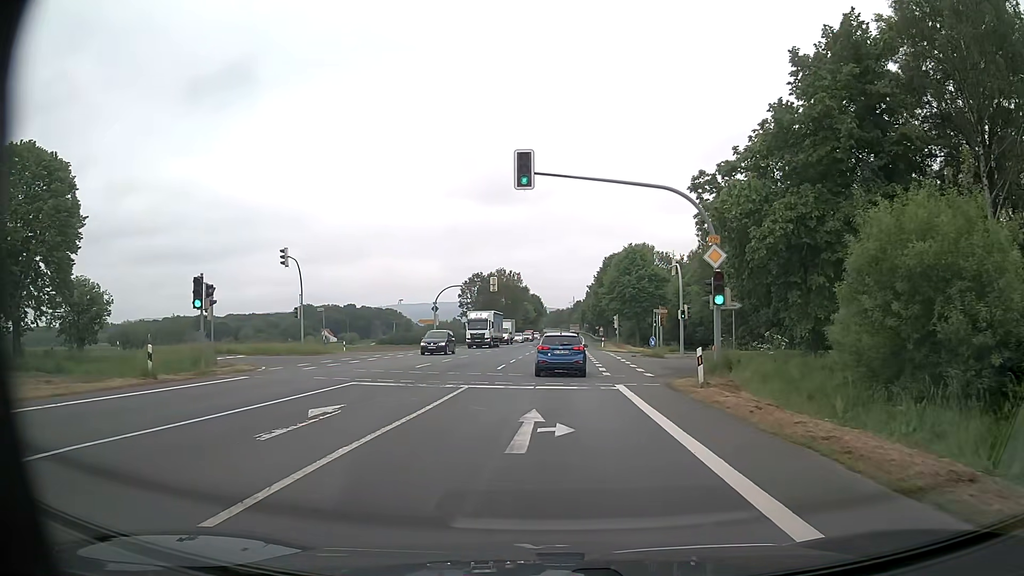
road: primary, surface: asphalt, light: Day
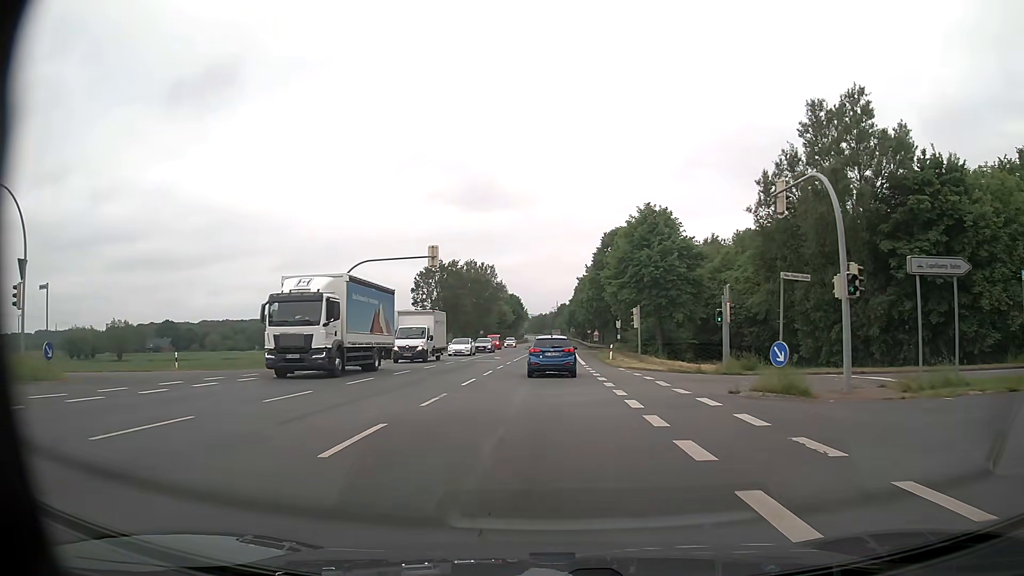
(+0.2, +26.2) m; +1°
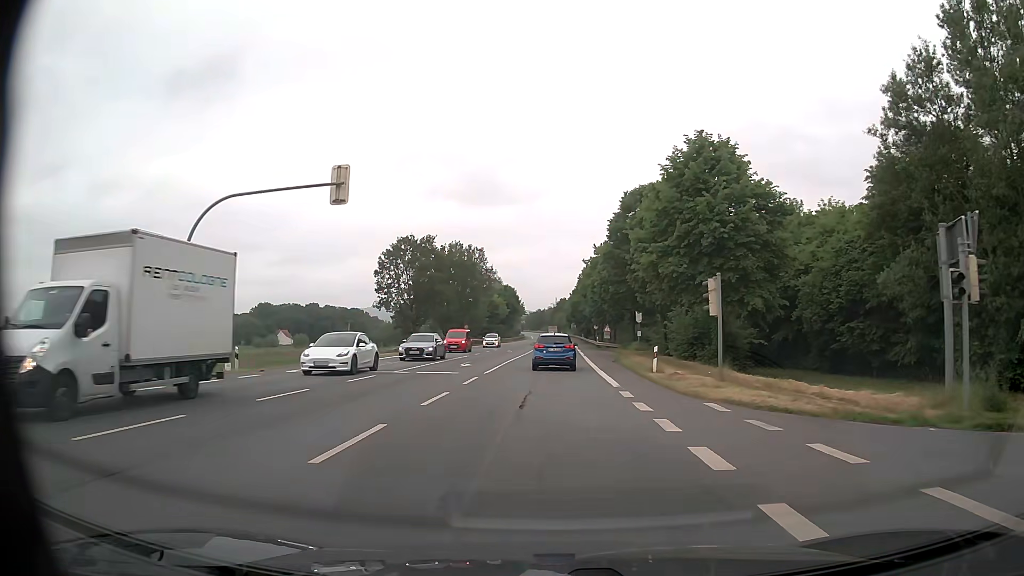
(-0.1, +18.7) m; 0°
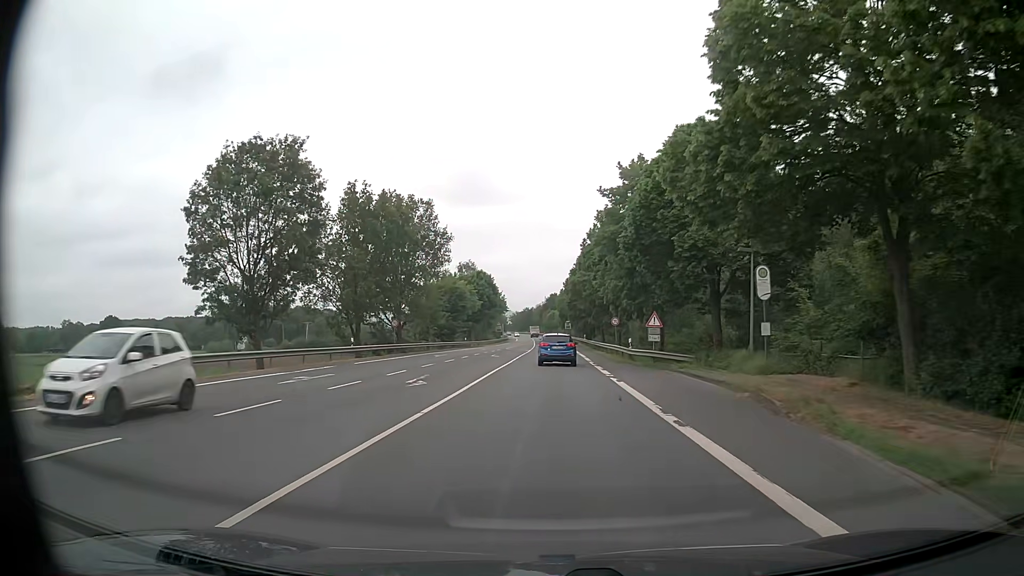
(+0.1, +37.3) m; 0°
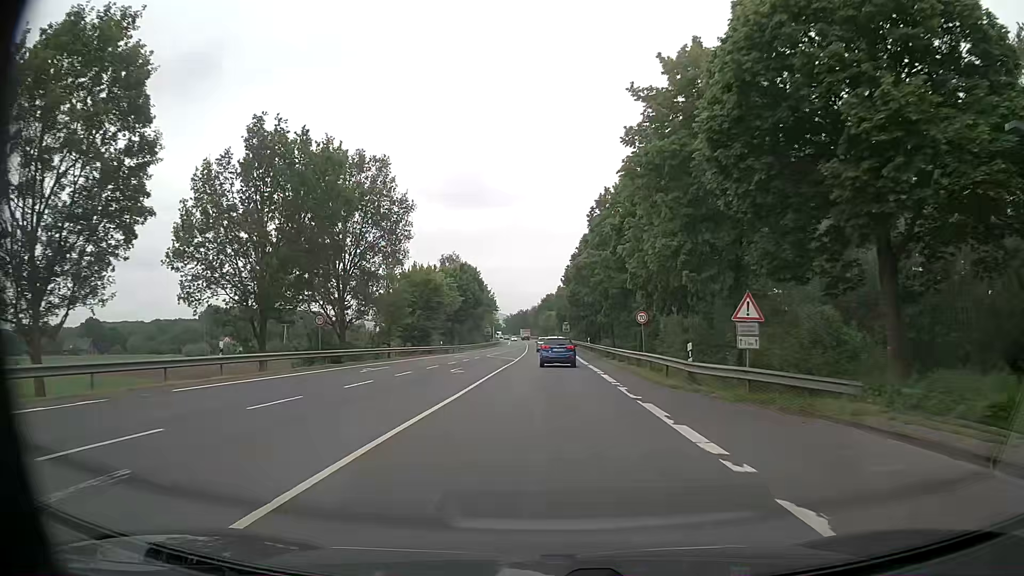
(+0.1, +17.0) m; 0°
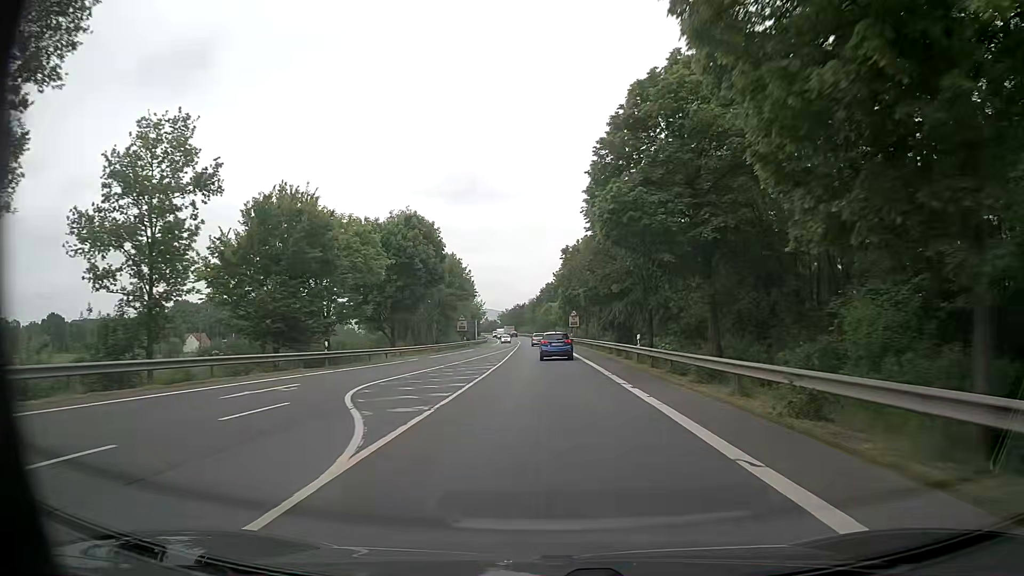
(+0.4, +37.6) m; +1°
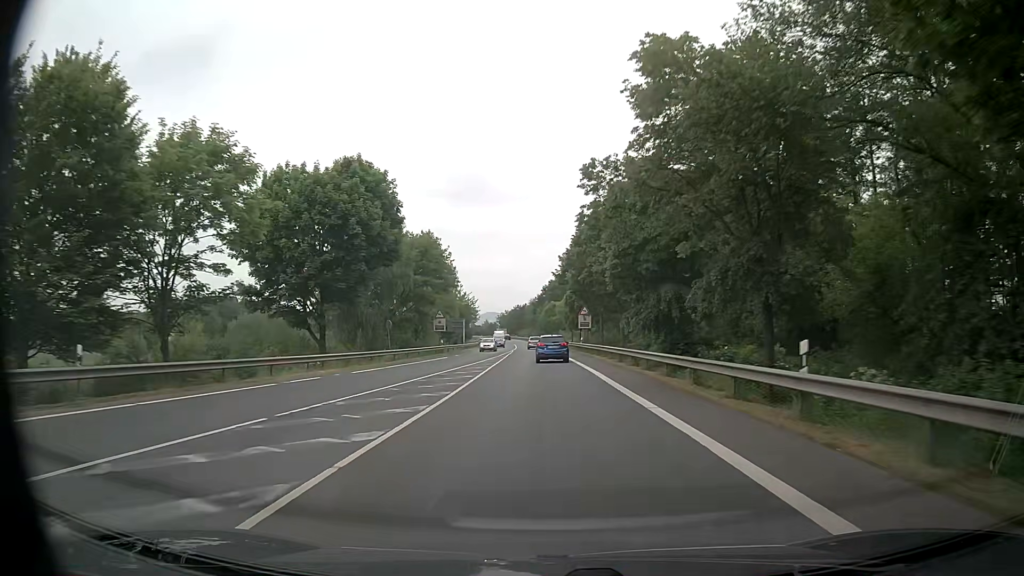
(-0.2, +20.3) m; 0°
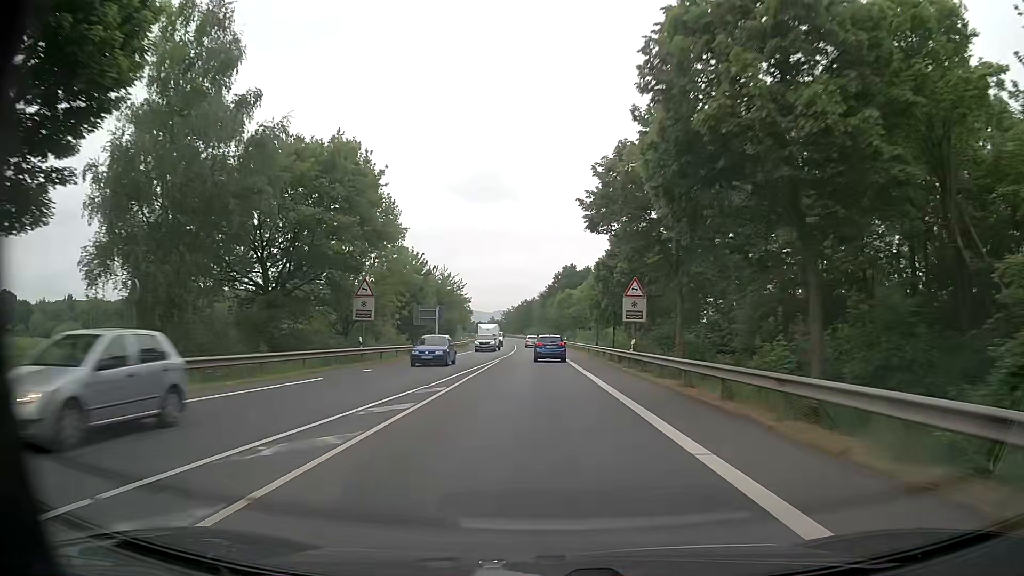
(-0.5, +32.0) m; -1°
(0, +10) (0, +20) (0, +30) (0, +40) (-1, +50) (-1, +60) (-1, +70) (-2, +80) (-2, +90) (-2, +100) m
